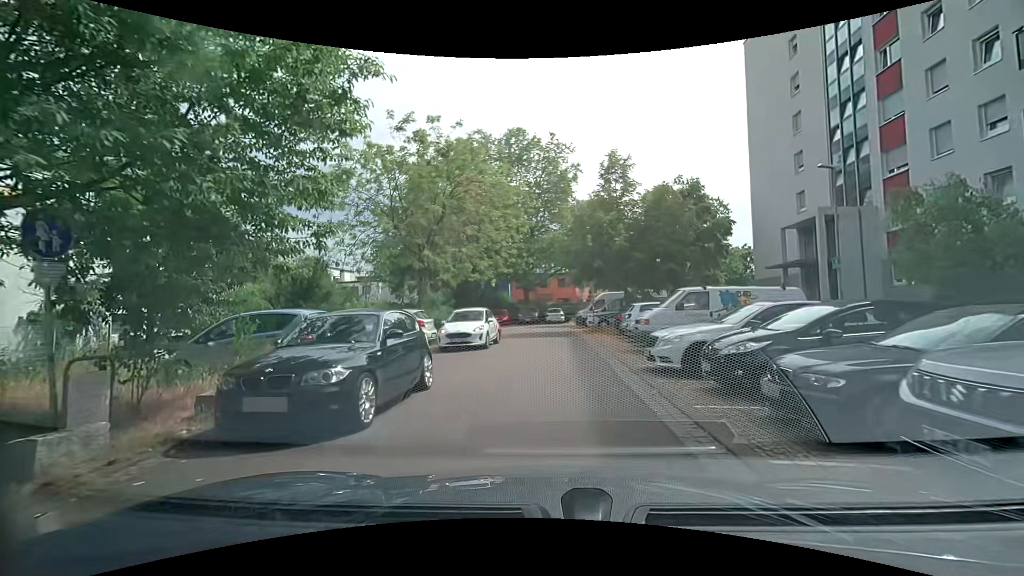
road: residential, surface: asphalt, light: Day
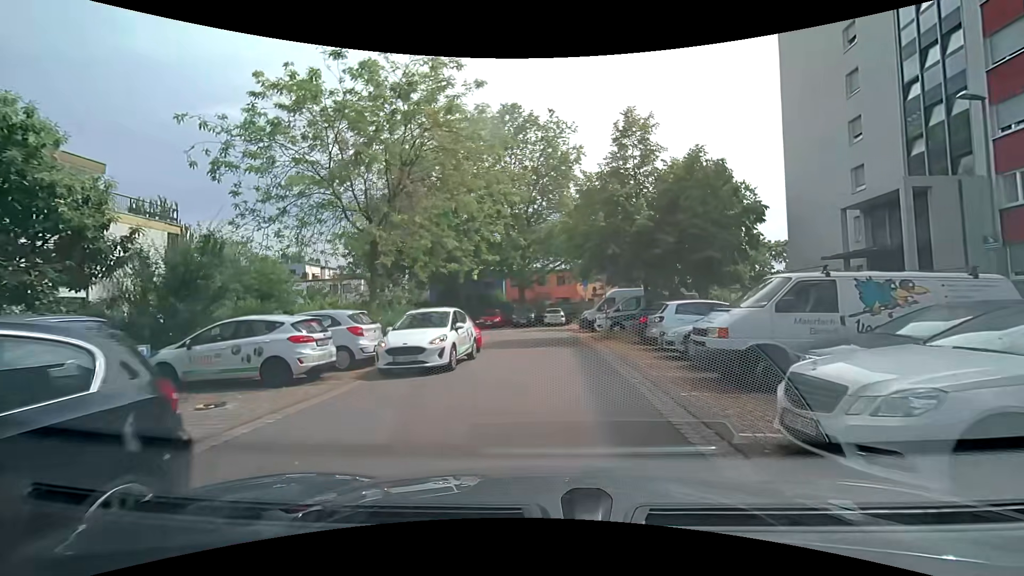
(0.0, +6.3) m; +1°
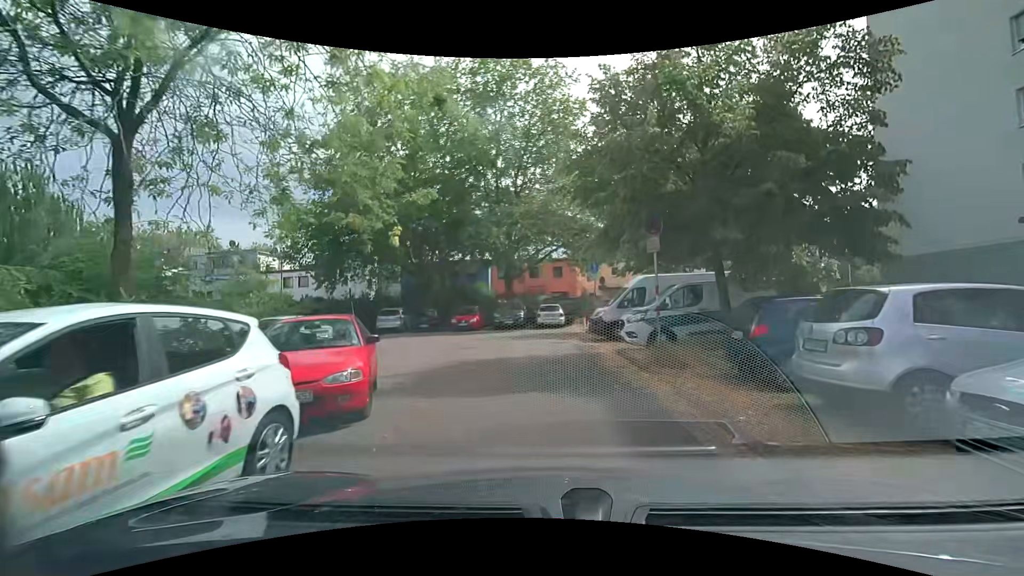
(+0.1, +9.9) m; 0°
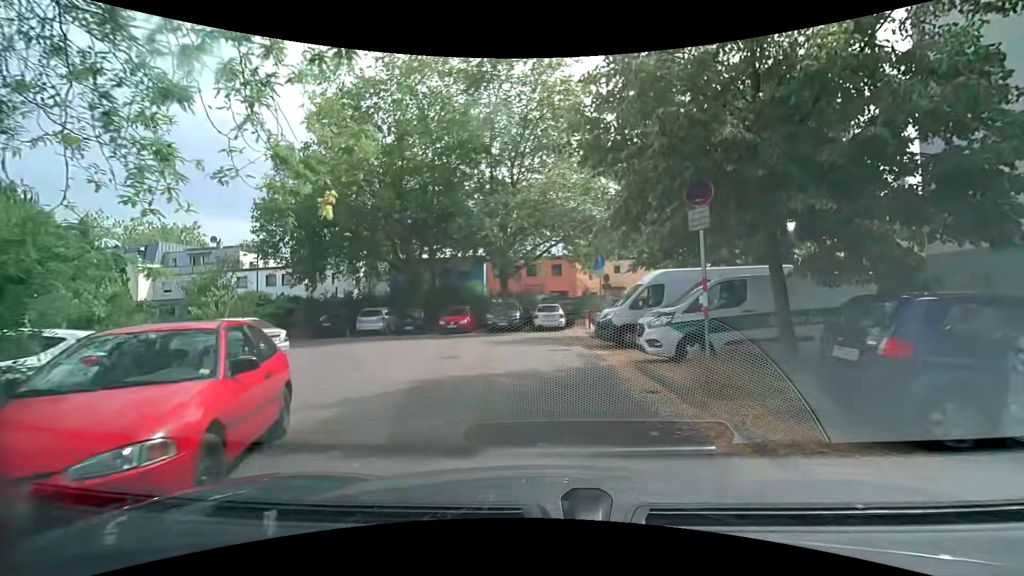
(+0.1, +3.0) m; +2°
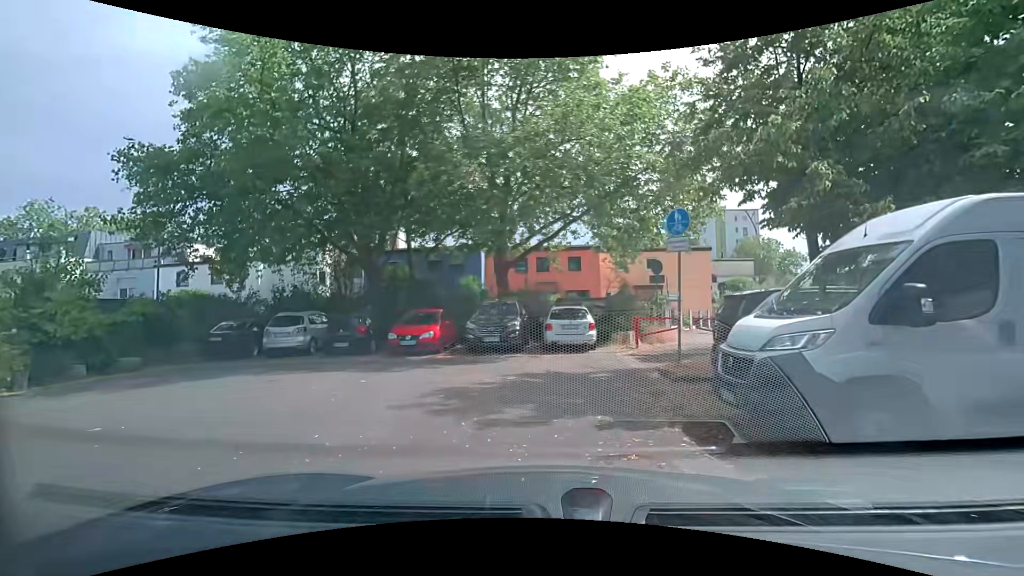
(-0.5, +10.6) m; -3°
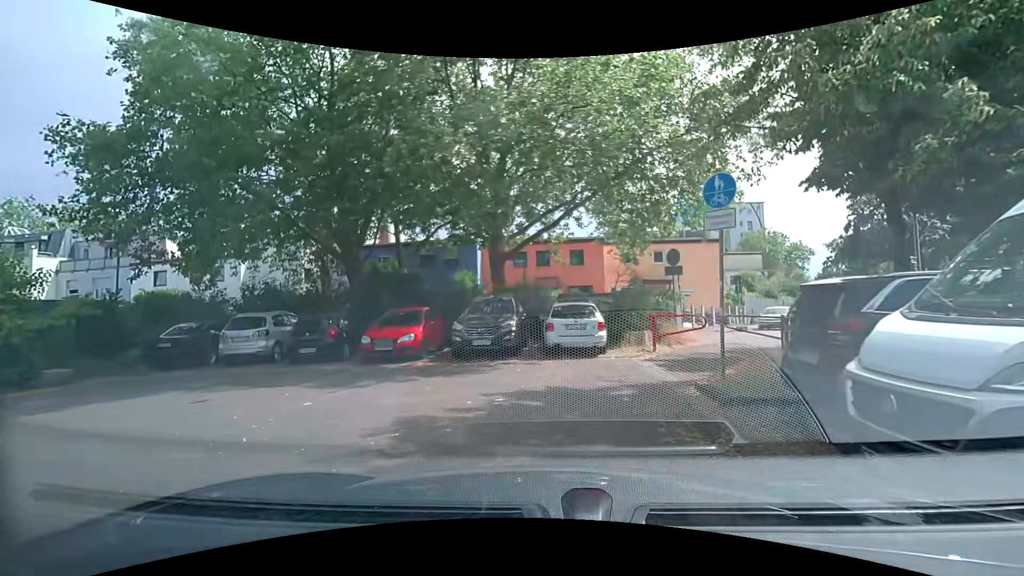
(0.0, +2.4) m; 0°
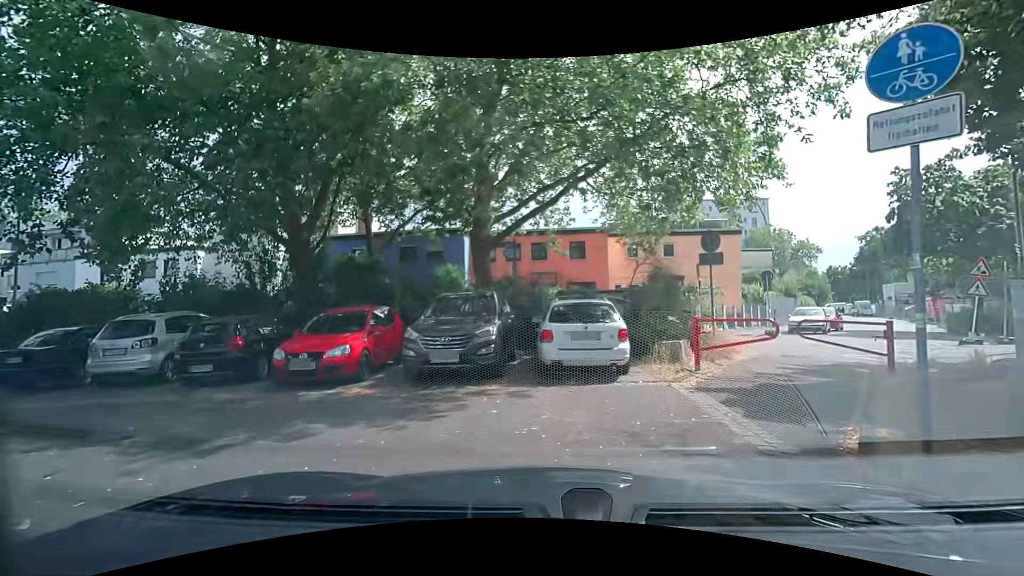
(0.0, +4.2) m; -1°
